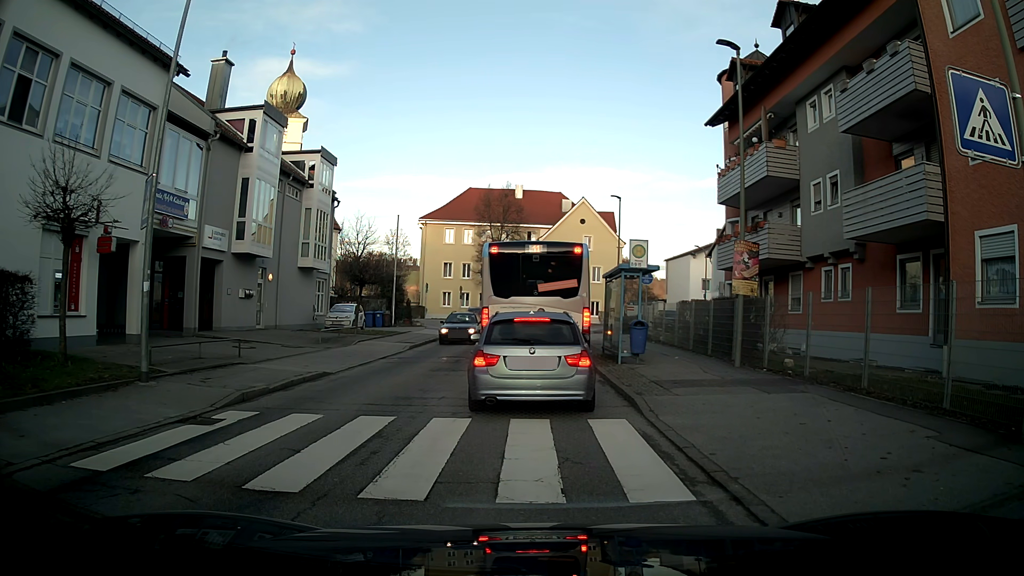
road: unclassified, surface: asphalt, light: Day
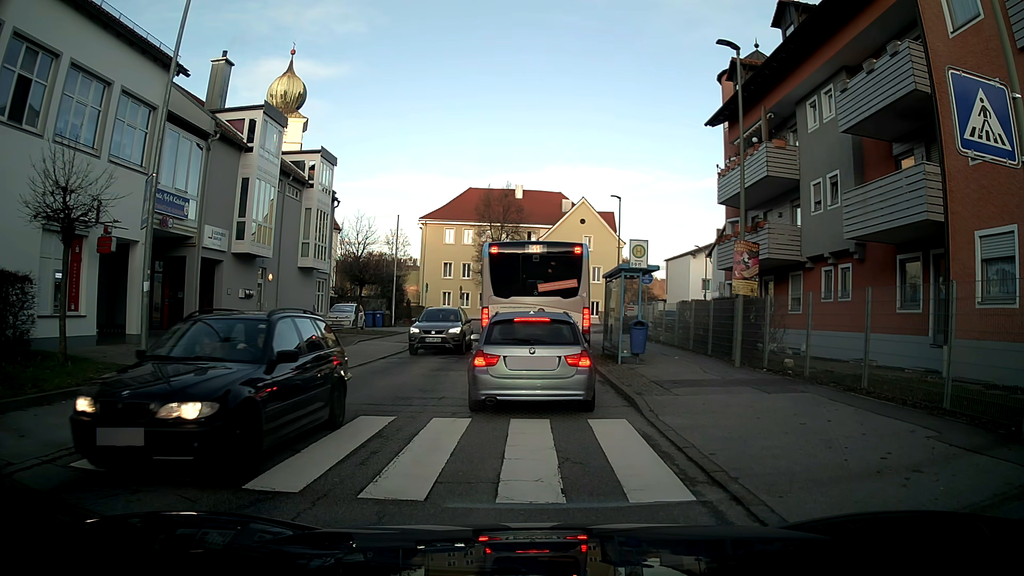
(0.0, 0.0) m; 0°
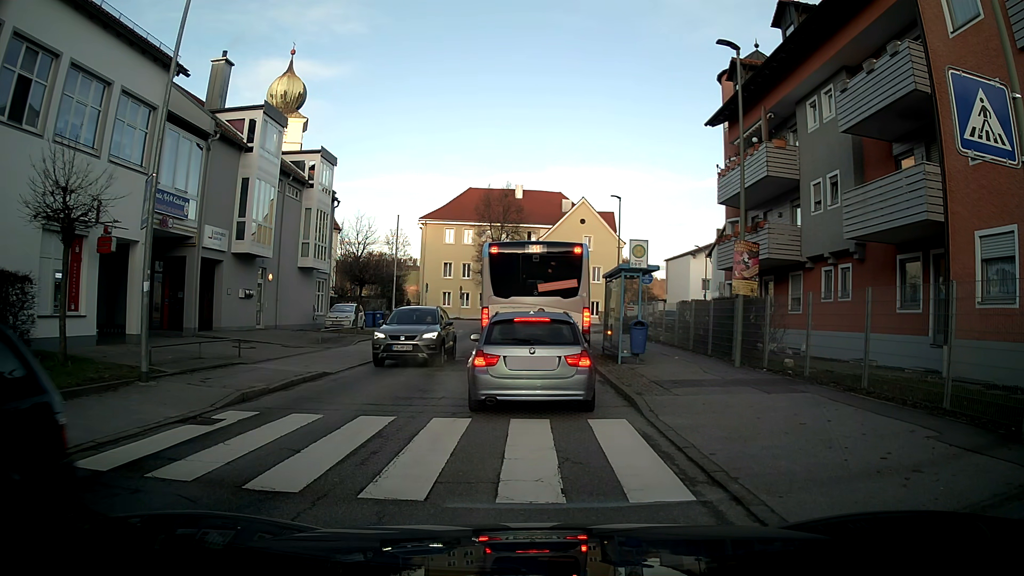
(0.0, 0.0) m; 0°
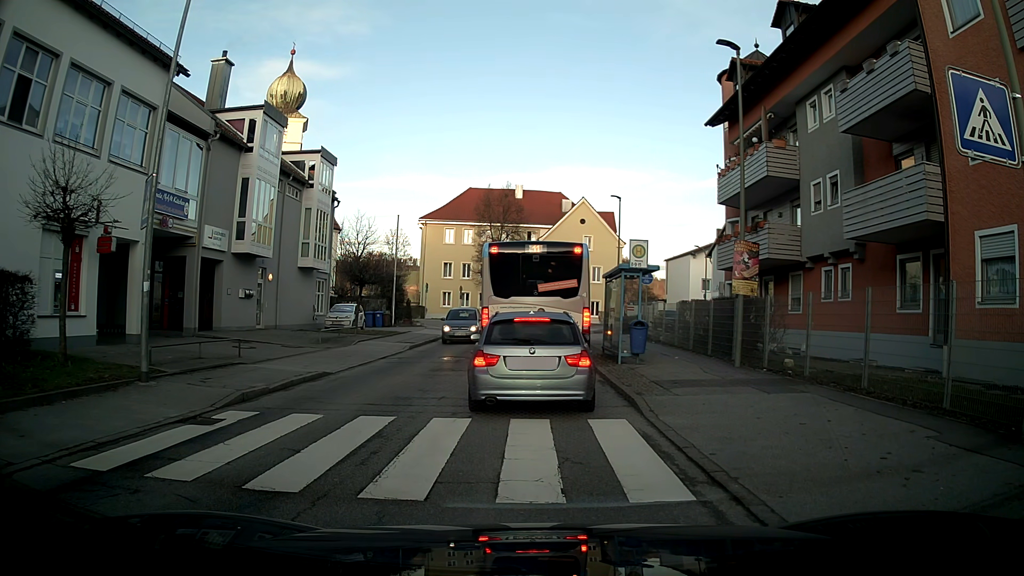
(0.0, 0.0) m; 0°
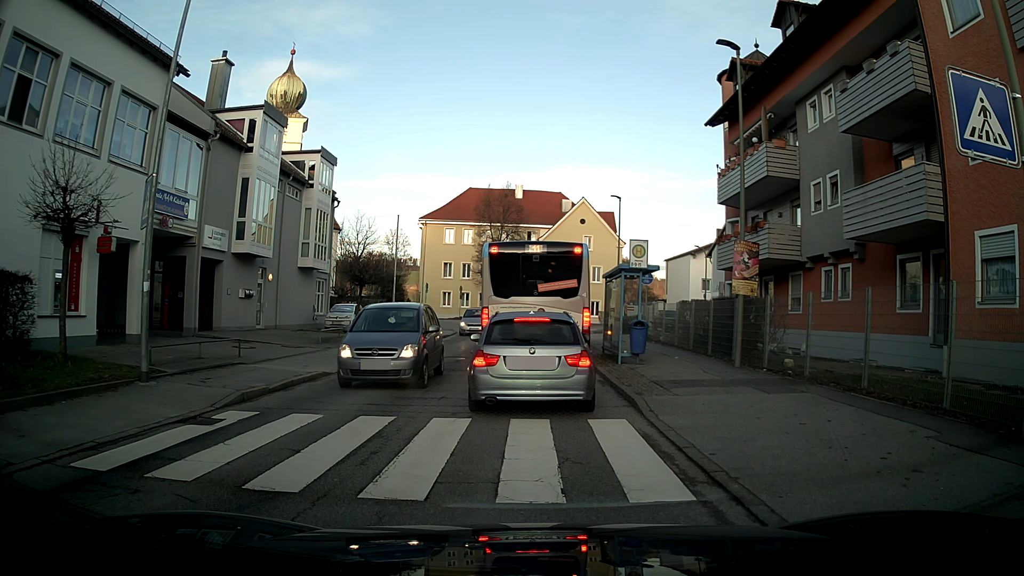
(0.0, 0.0) m; 0°
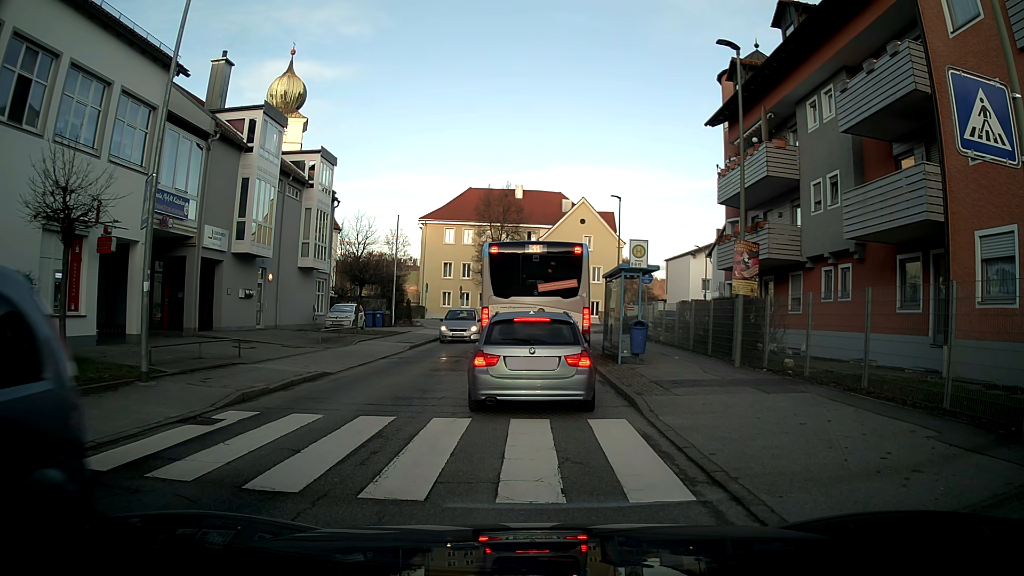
(0.0, 0.0) m; 0°
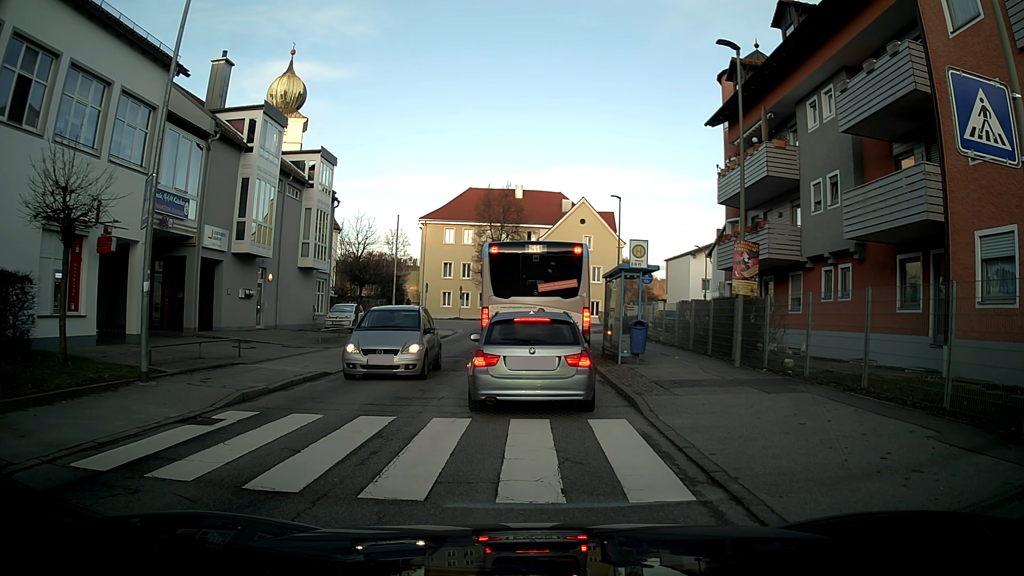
(0.0, 0.0) m; 0°
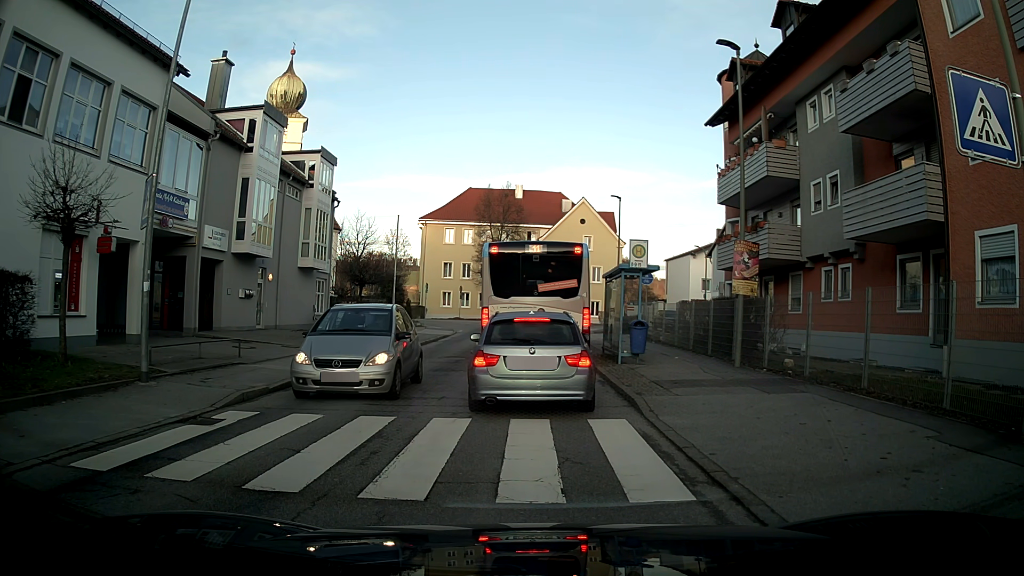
(0.0, 0.0) m; 0°
